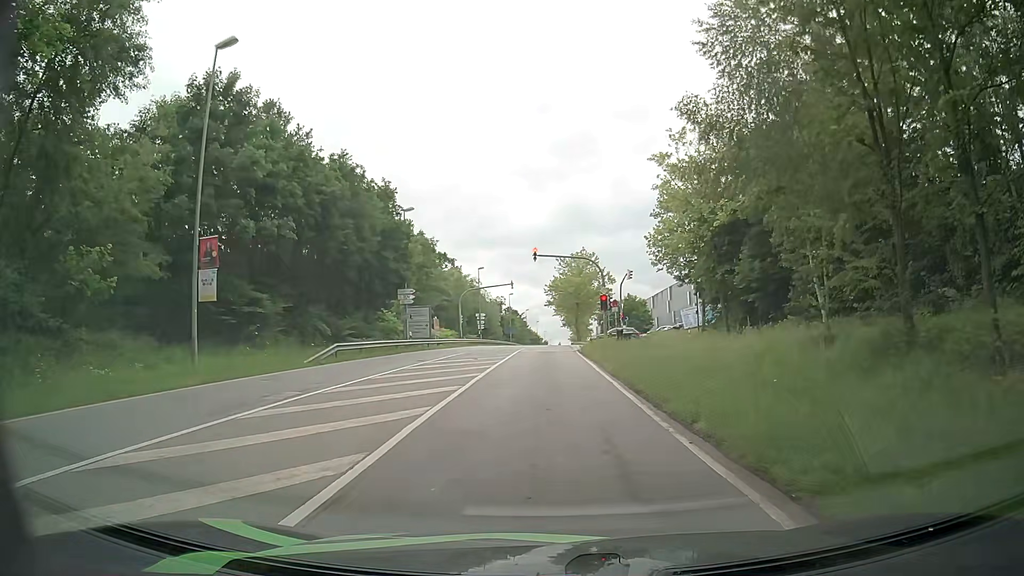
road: secondary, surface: asphalt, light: Day
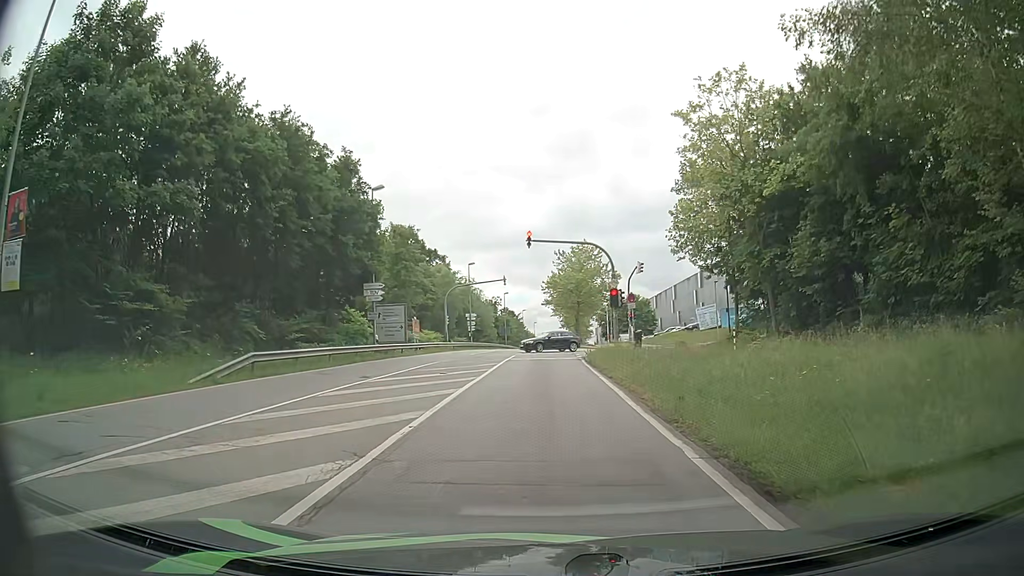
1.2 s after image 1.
(+0.1, +8.3) m; +2°
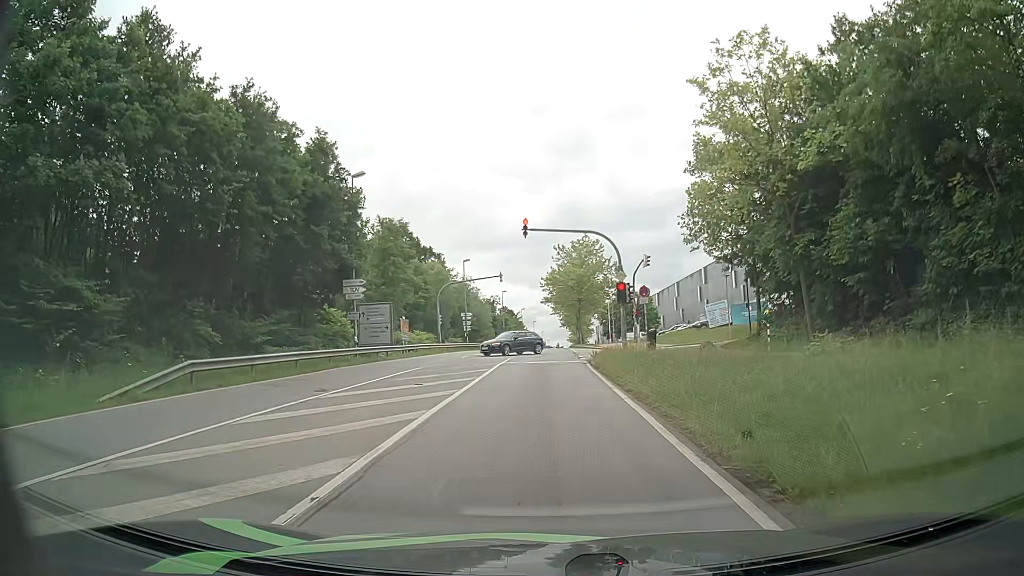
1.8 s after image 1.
(-0.1, +3.9) m; -2°
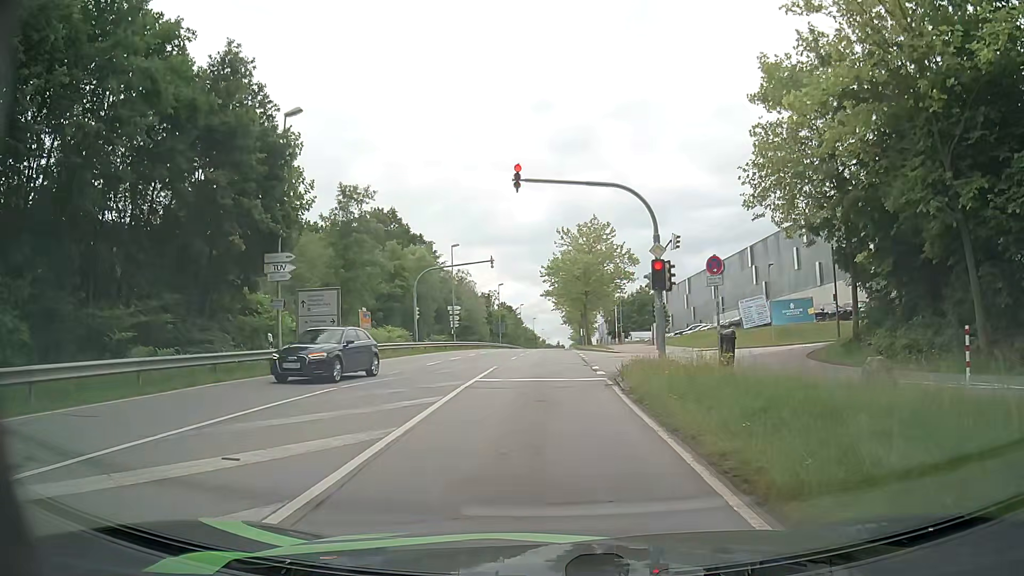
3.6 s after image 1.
(0.0, +10.3) m; 0°
